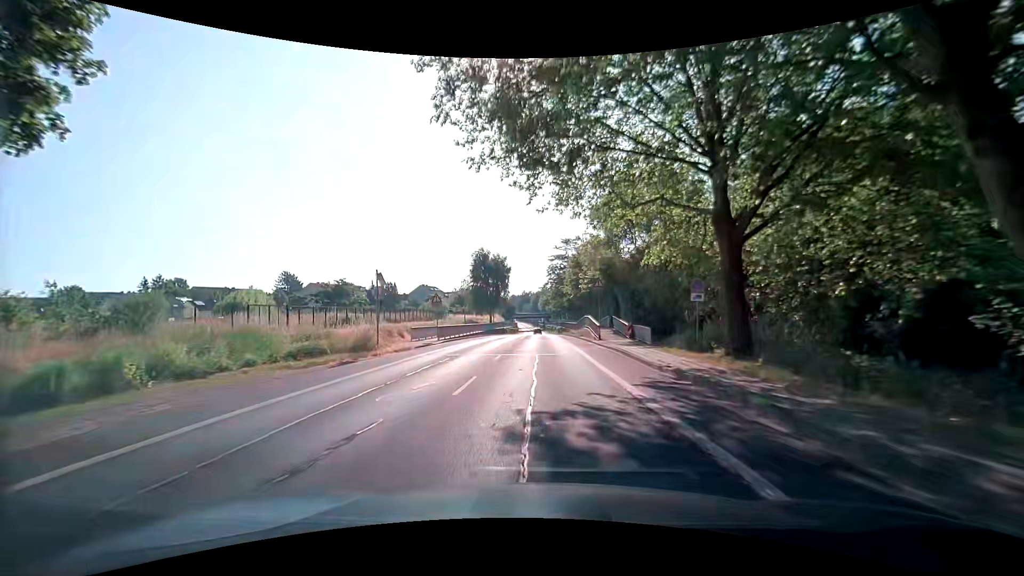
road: secondary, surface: asphalt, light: Day
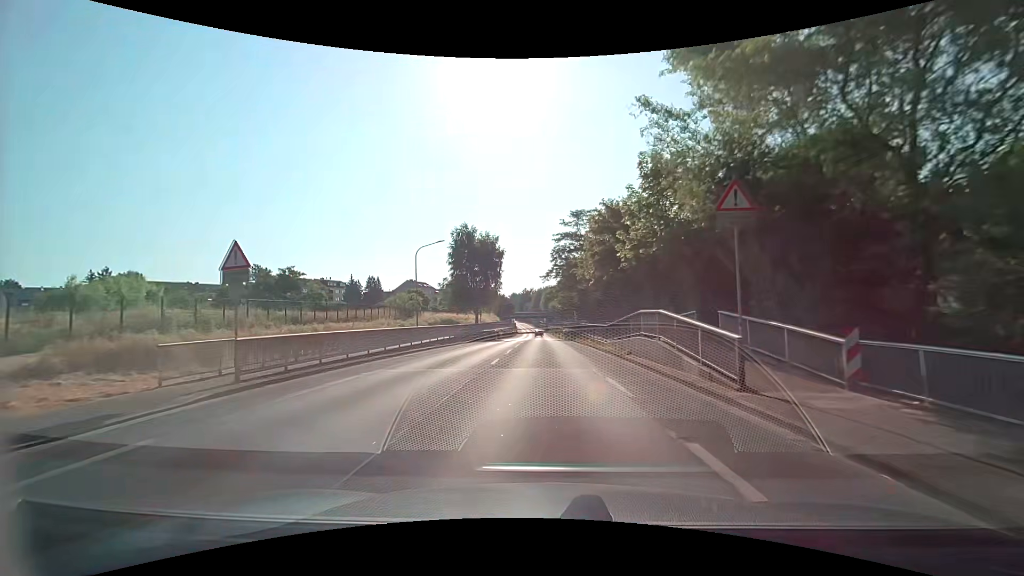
(-0.3, +24.4) m; -1°
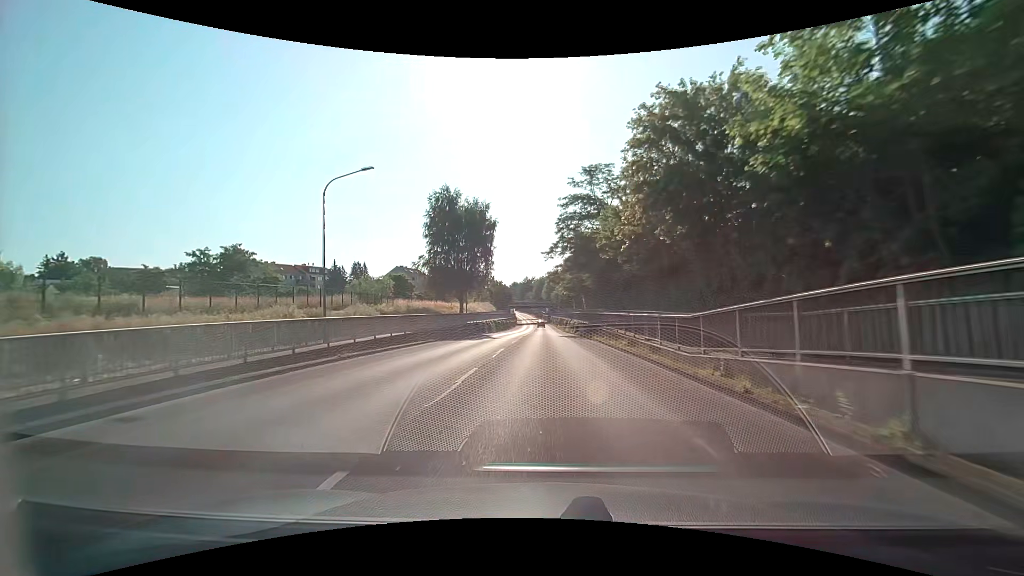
(-0.1, +16.3) m; -1°
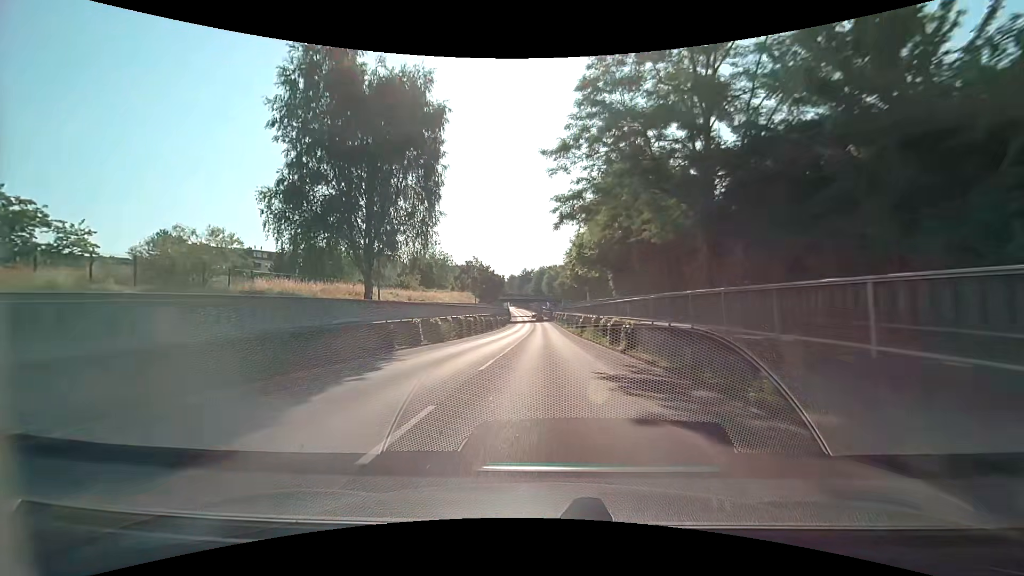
(+0.1, +32.8) m; 0°
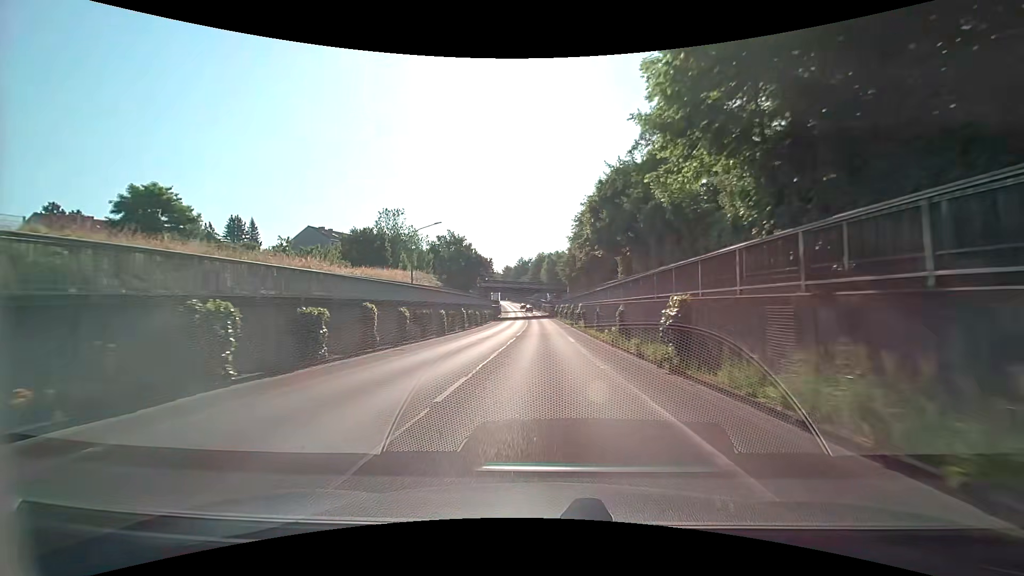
(+0.1, +32.8) m; 0°
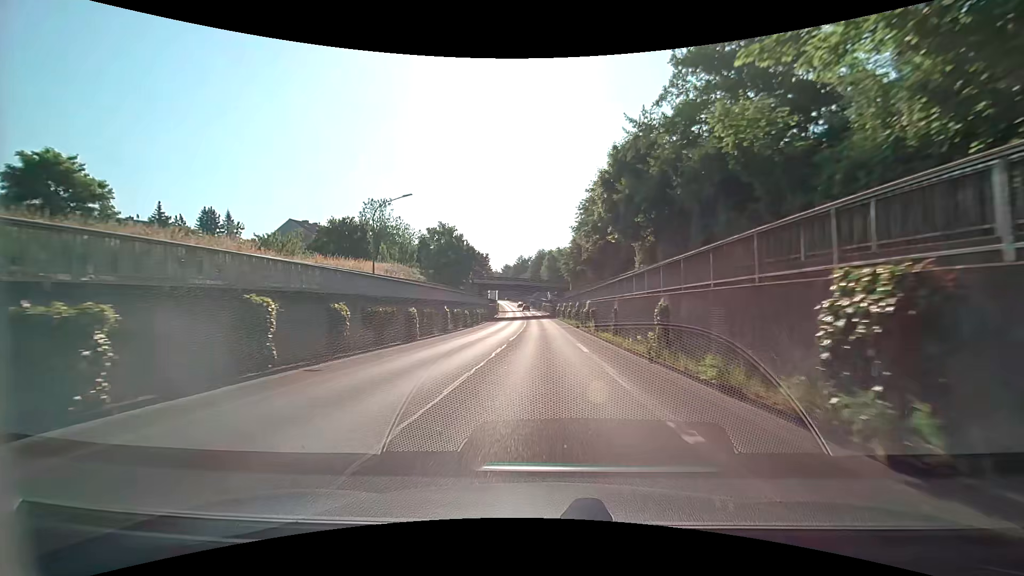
(0.0, +8.2) m; 0°
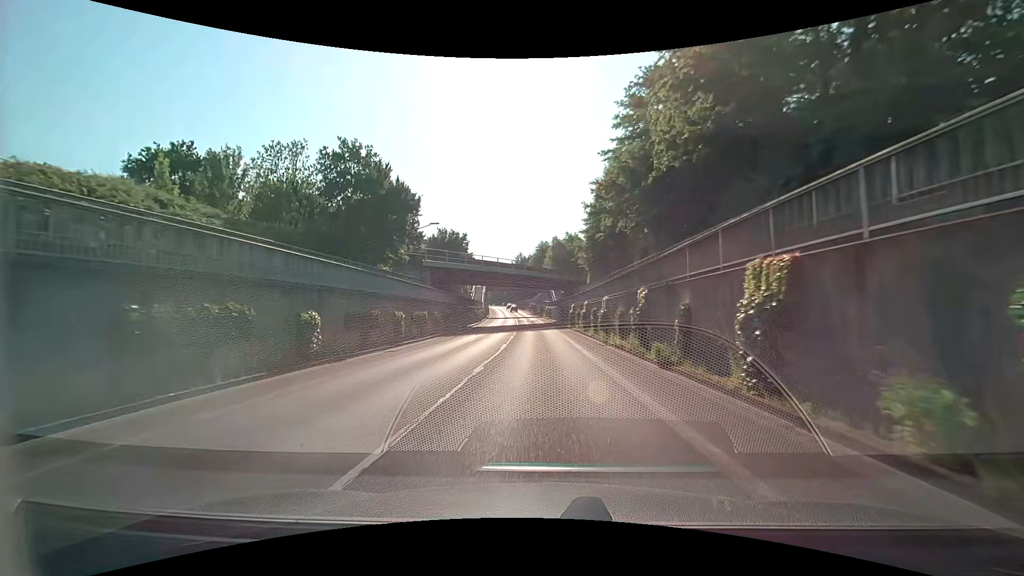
(+0.2, +32.4) m; 0°
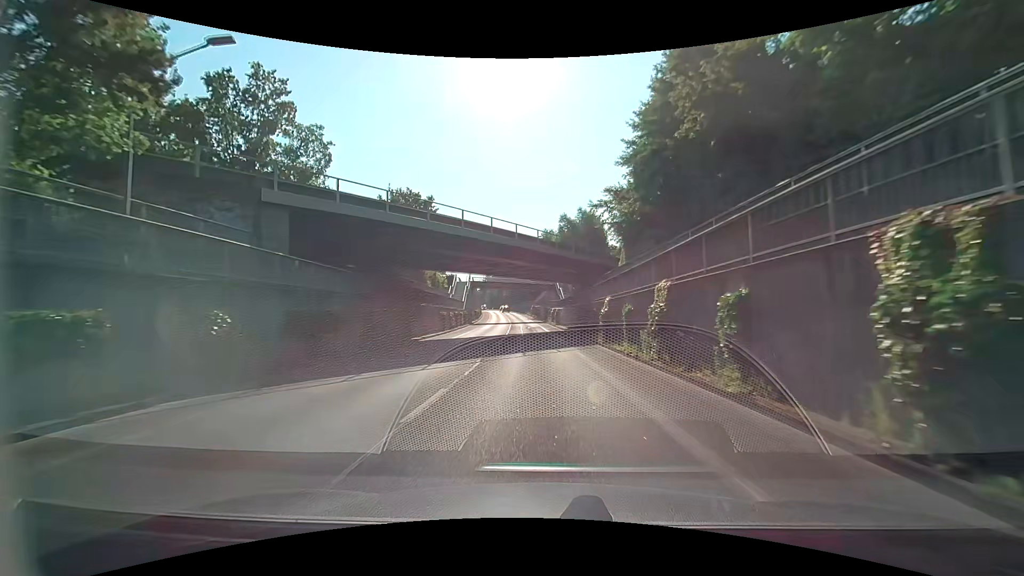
(+0.1, +24.1) m; 0°
(0, +10) (0, +20) (-1, +30) (-1, +40) (-1, +50) (-2, +60) (-3, +70) (-3, +80) (-4, +90) (-6, +100) m
